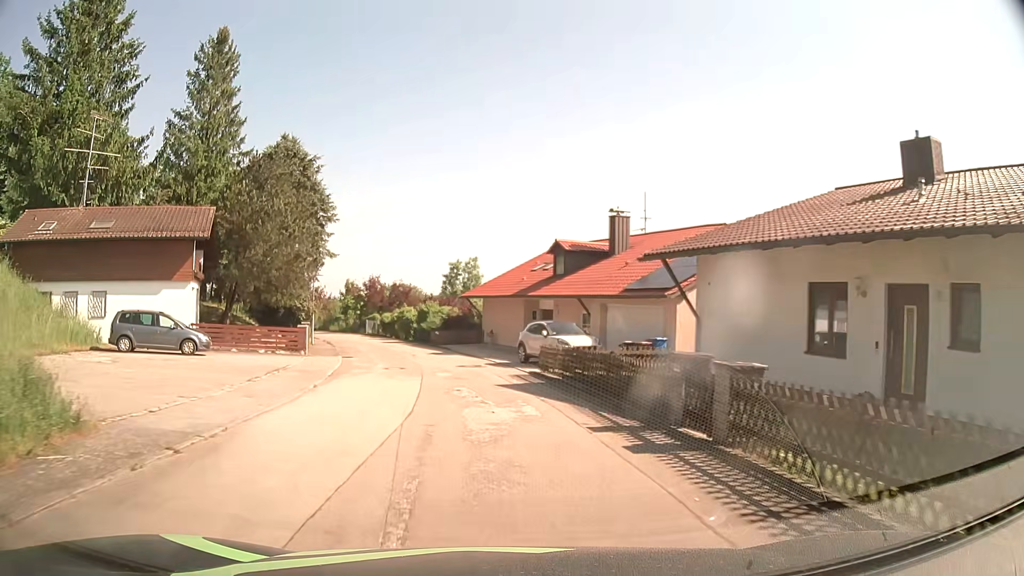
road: residential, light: Day
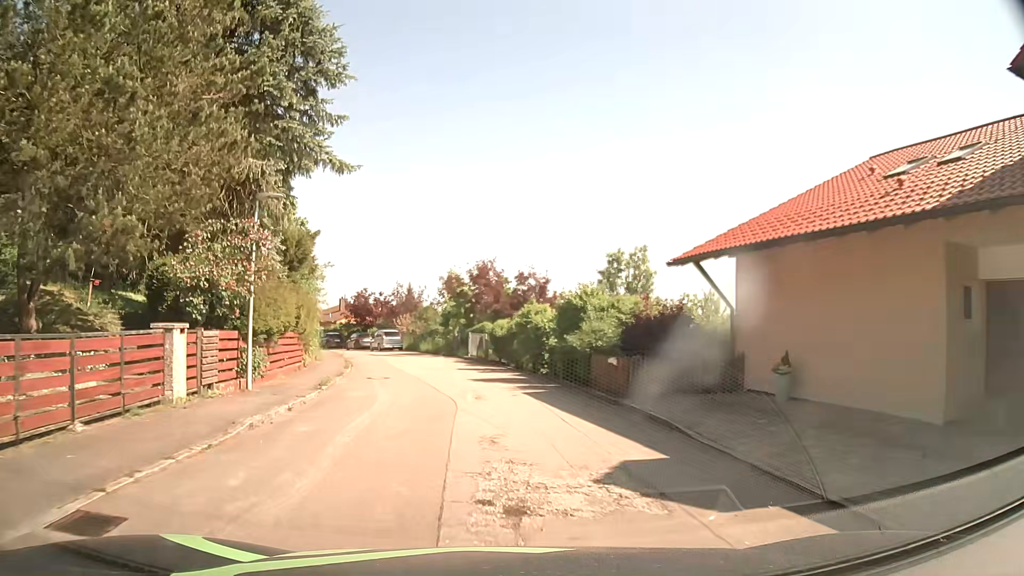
(-3.0, +26.8) m; -12°
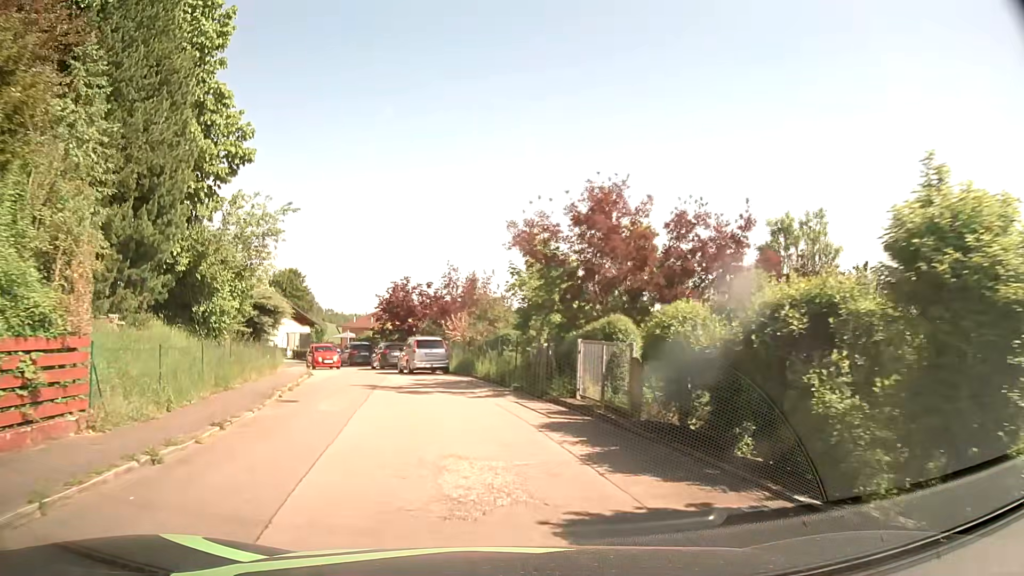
(-1.5, +20.9) m; -8°
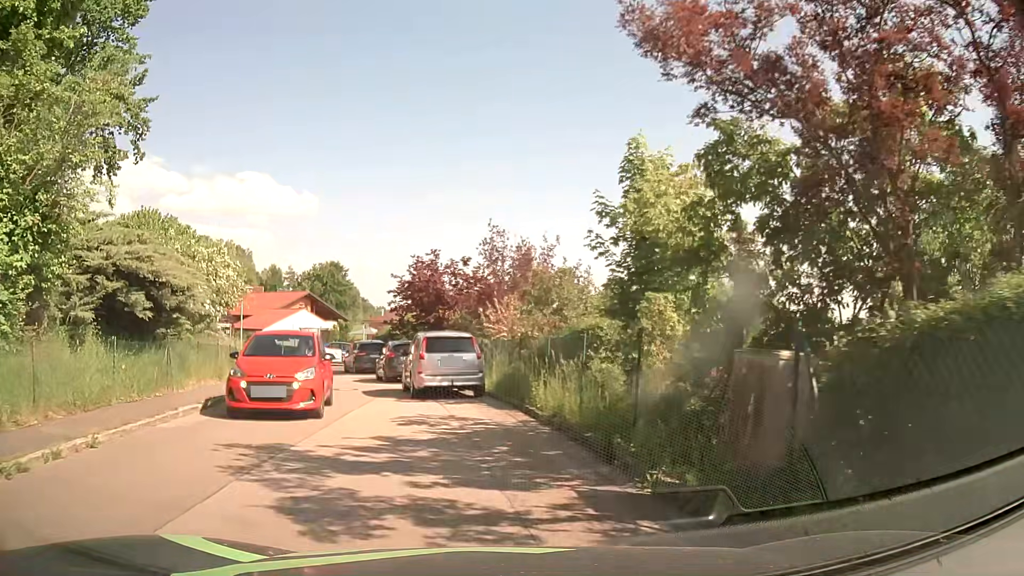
(-0.4, +12.2) m; -5°
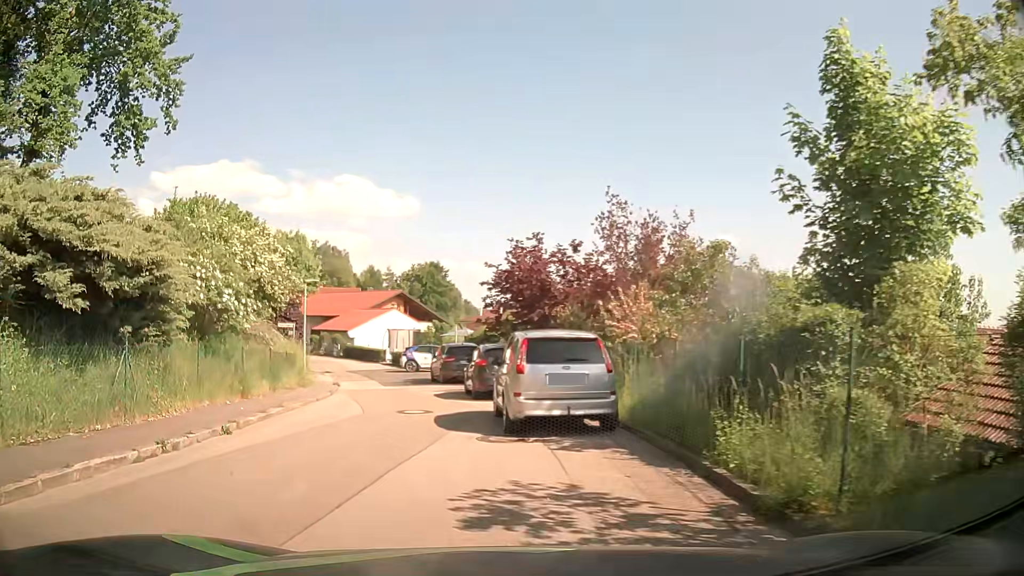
(-0.3, +5.6) m; -8°
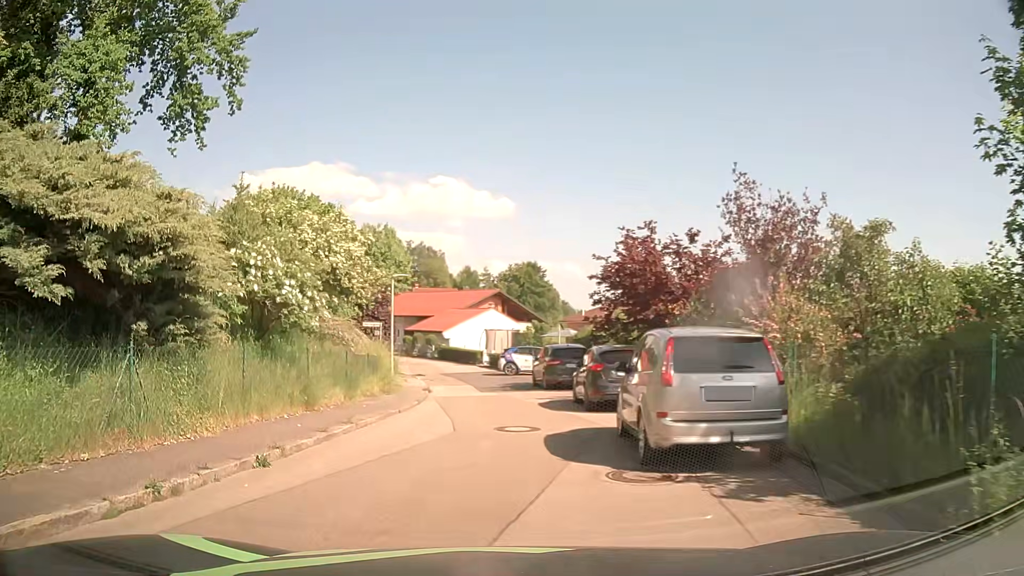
(-0.2, +2.7) m; -7°
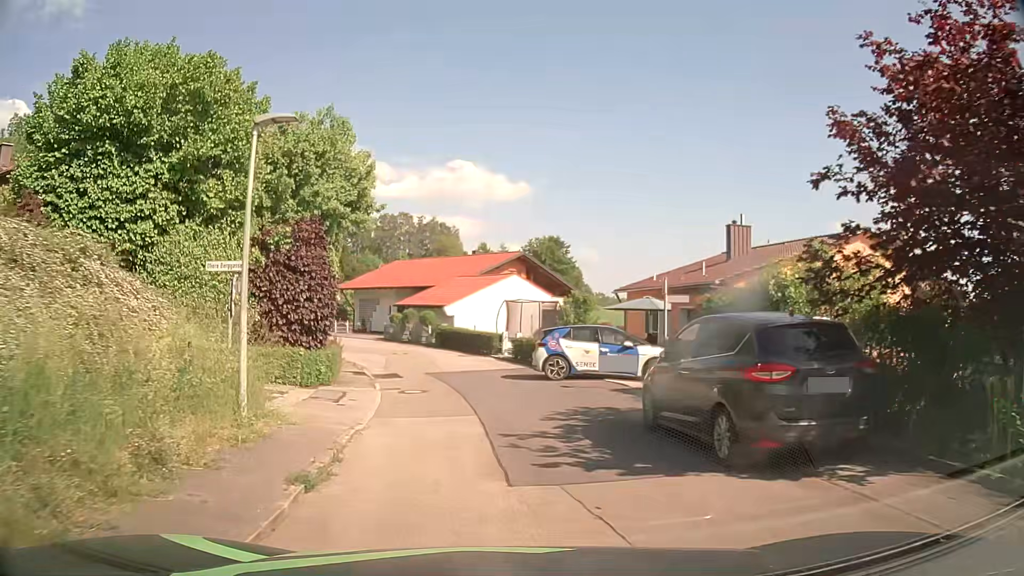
(-0.9, +17.2) m; -3°
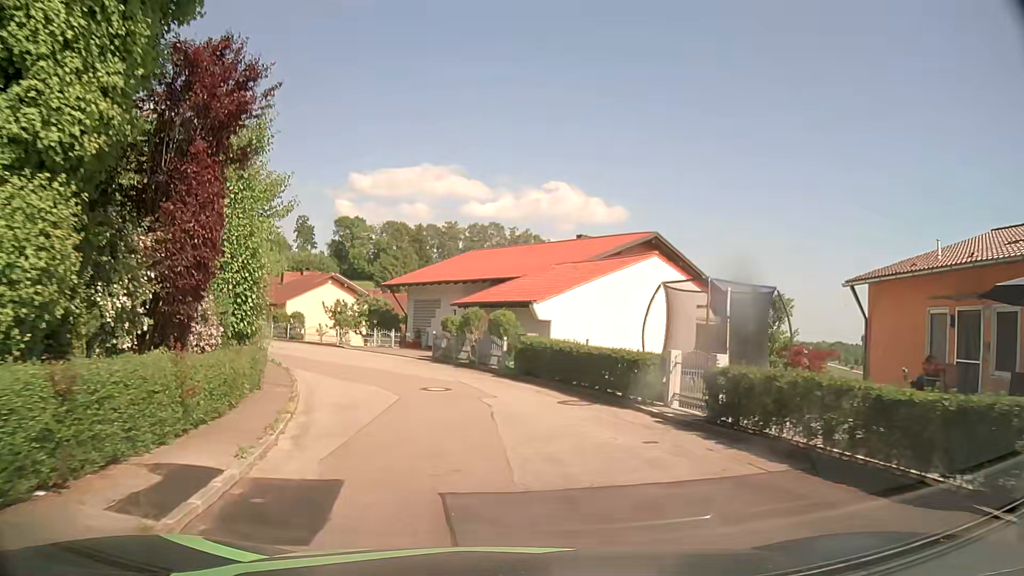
(-0.9, +17.4) m; -6°
(0, +10) (-3, +20) (-7, +29) (-13, +37) (-20, +44) (-27, +51) (-35, +57) (-41, +65) (-47, +73) (-51, +82) m
